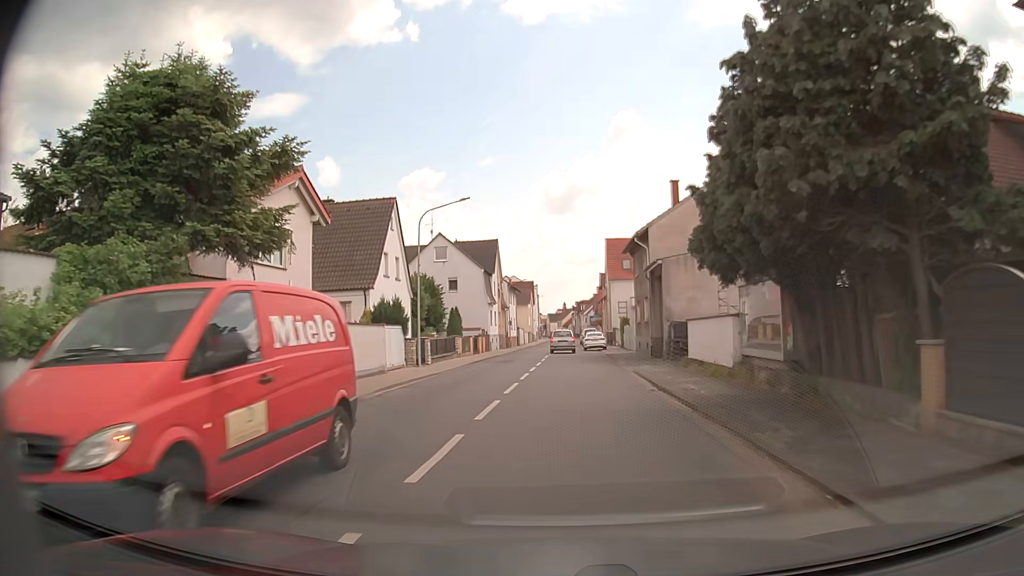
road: tertiary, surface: asphalt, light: Day
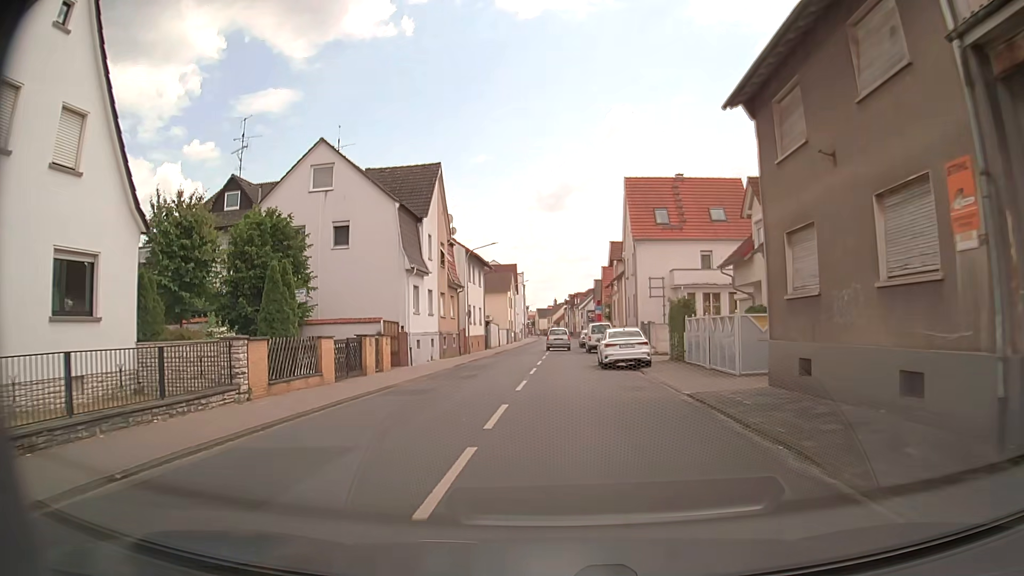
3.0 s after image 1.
(+0.1, +28.6) m; 0°
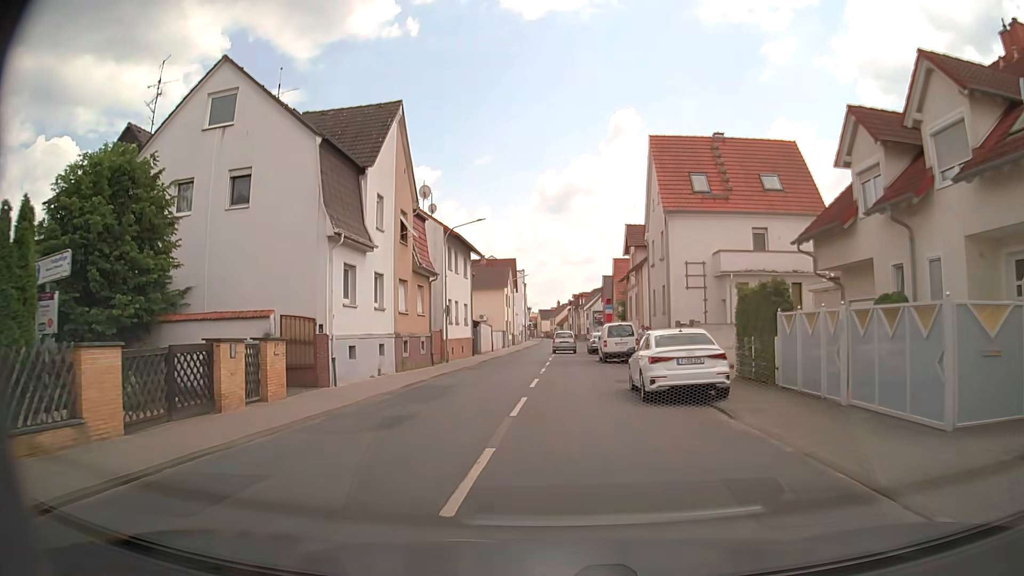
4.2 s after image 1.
(0.0, +10.5) m; 0°
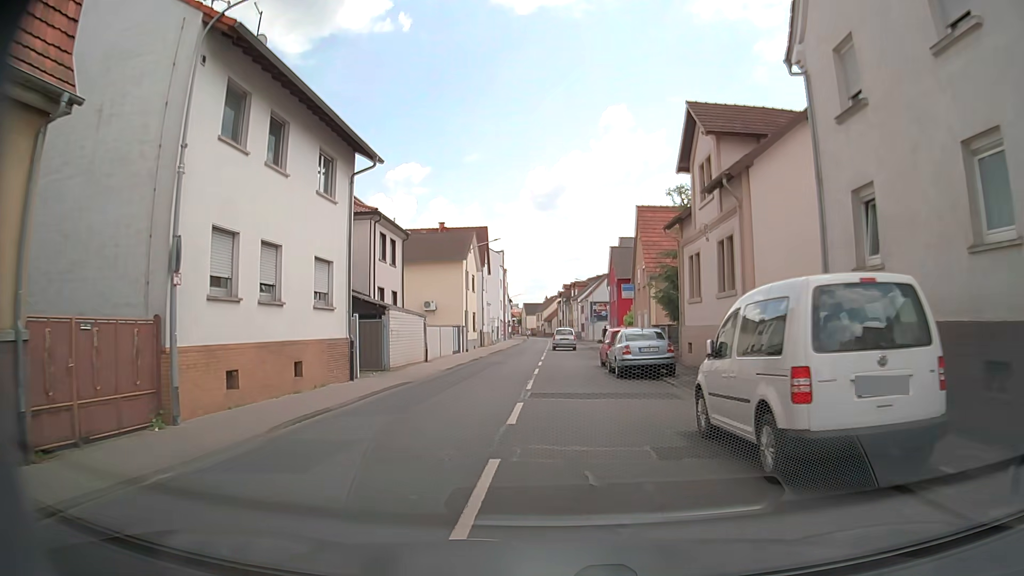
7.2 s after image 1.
(+0.4, +25.7) m; +1°
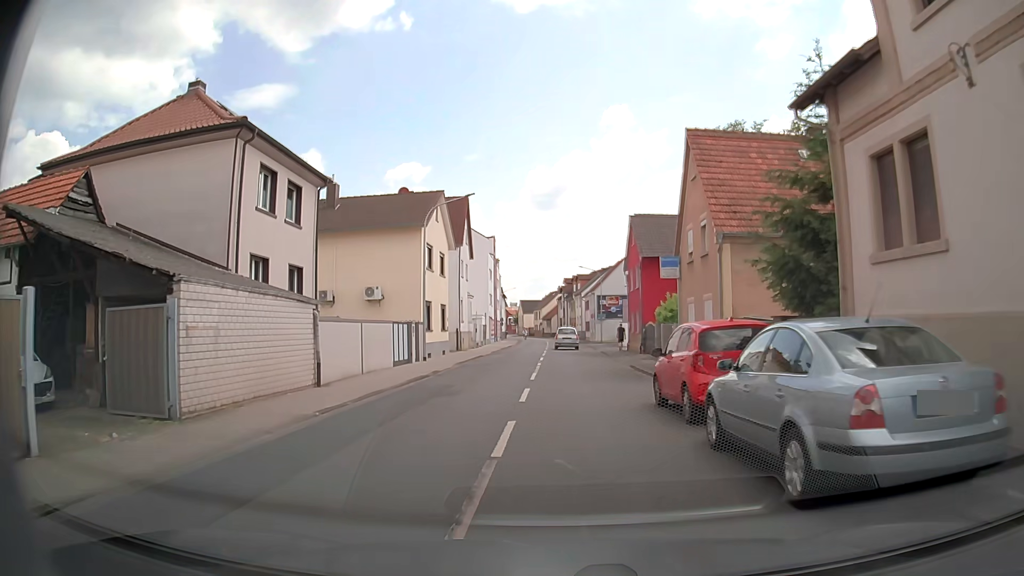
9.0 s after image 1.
(-0.1, +15.0) m; 0°
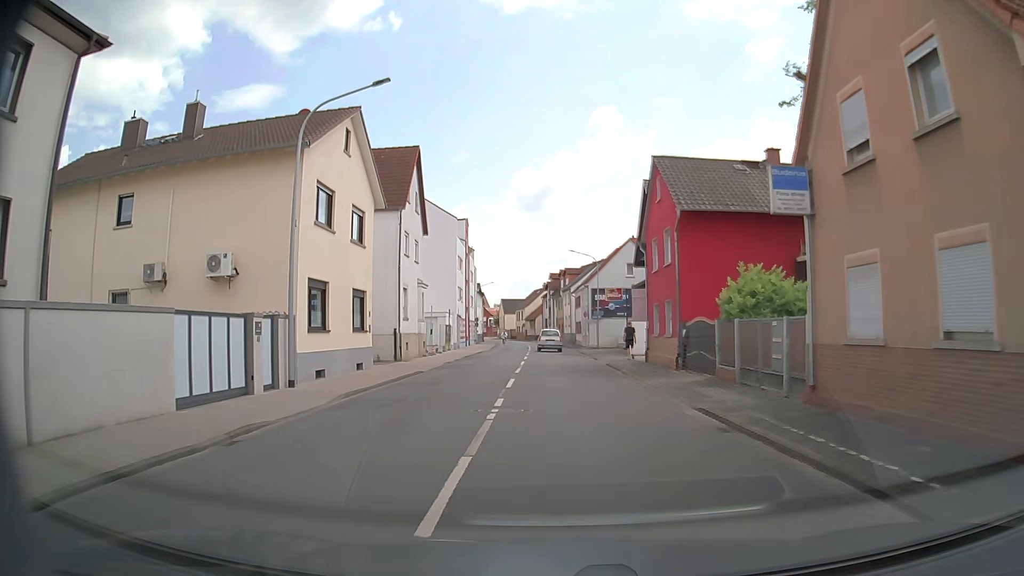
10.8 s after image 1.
(+0.2, +14.8) m; +2°
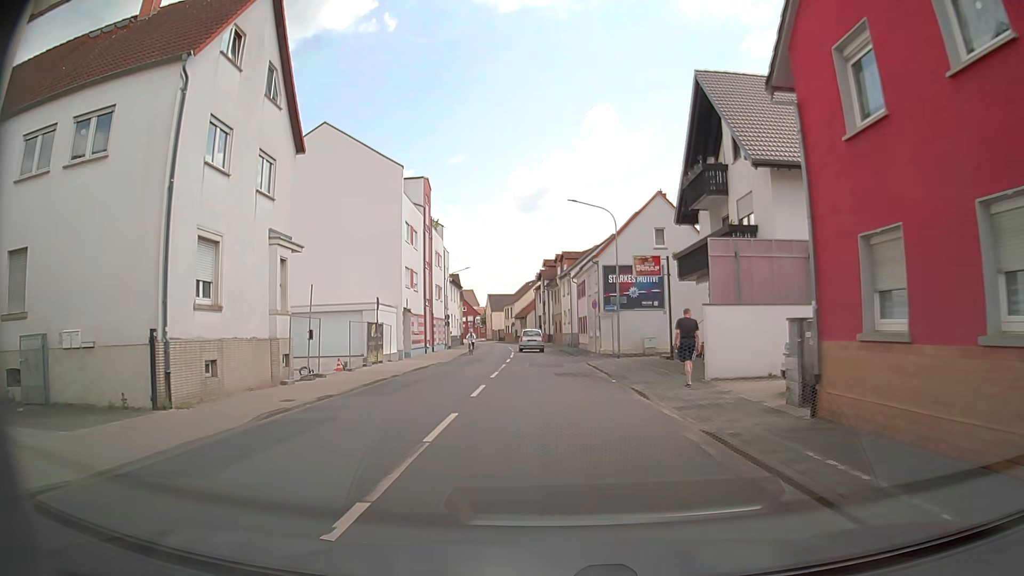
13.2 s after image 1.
(0.0, +20.2) m; 0°
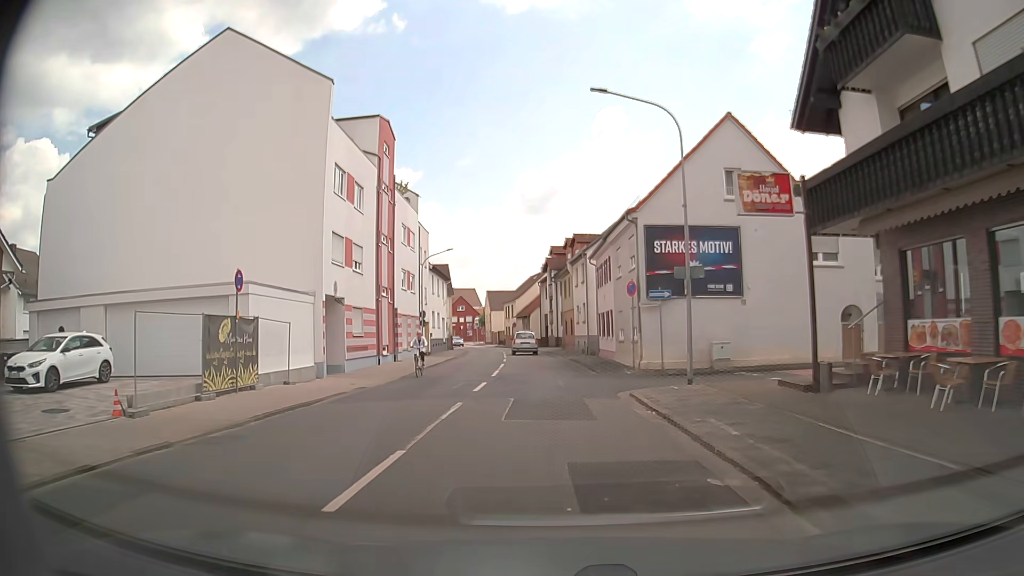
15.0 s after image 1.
(-0.3, +15.7) m; 0°
(0, +10) (-1, +20) (-1, +30) (-2, +40) (-2, +50) (-3, +60) (-5, +70) (-7, +79) (-10, +89) (-13, +99) m
